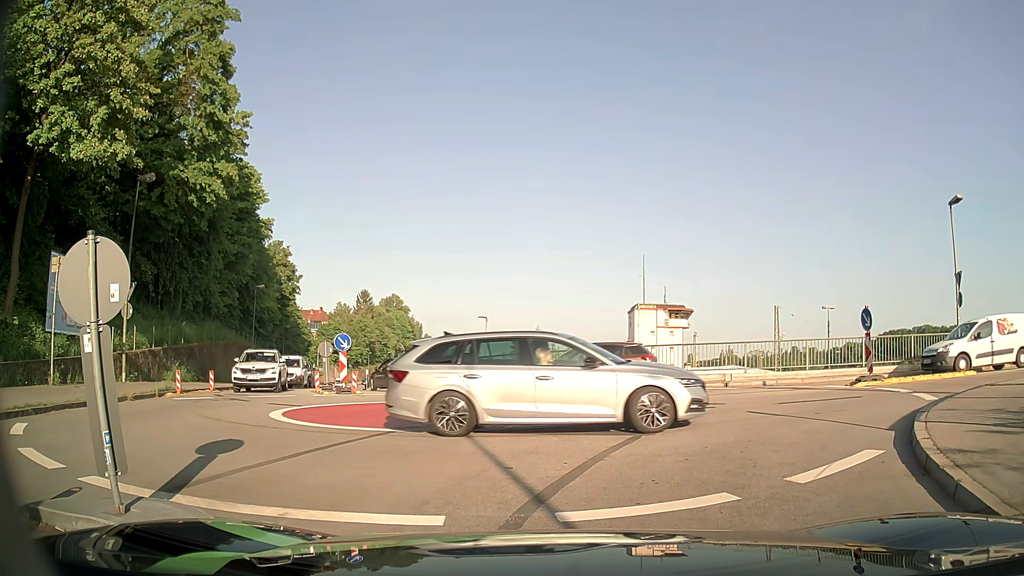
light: Day
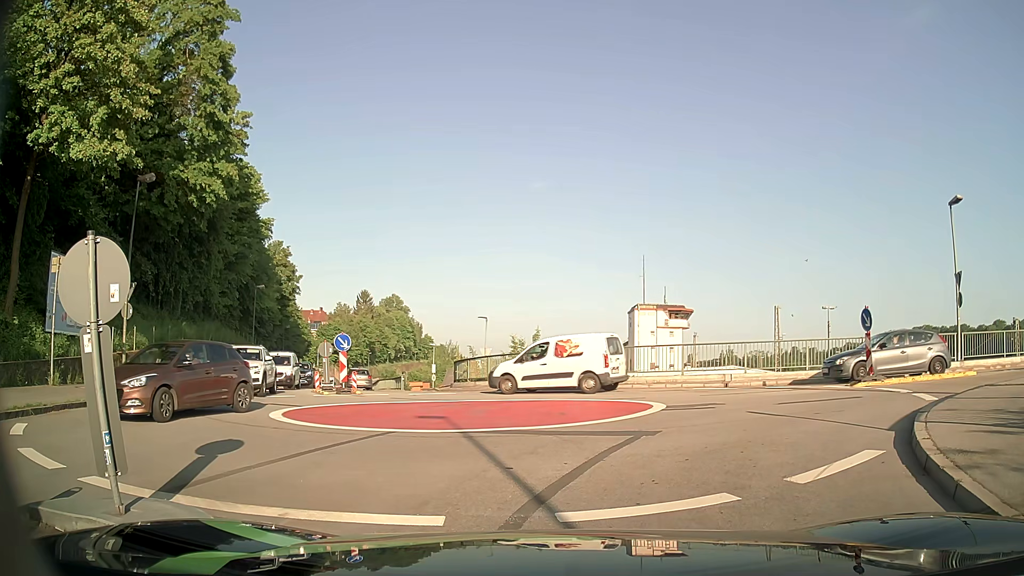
(0.0, 0.0) m; 0°
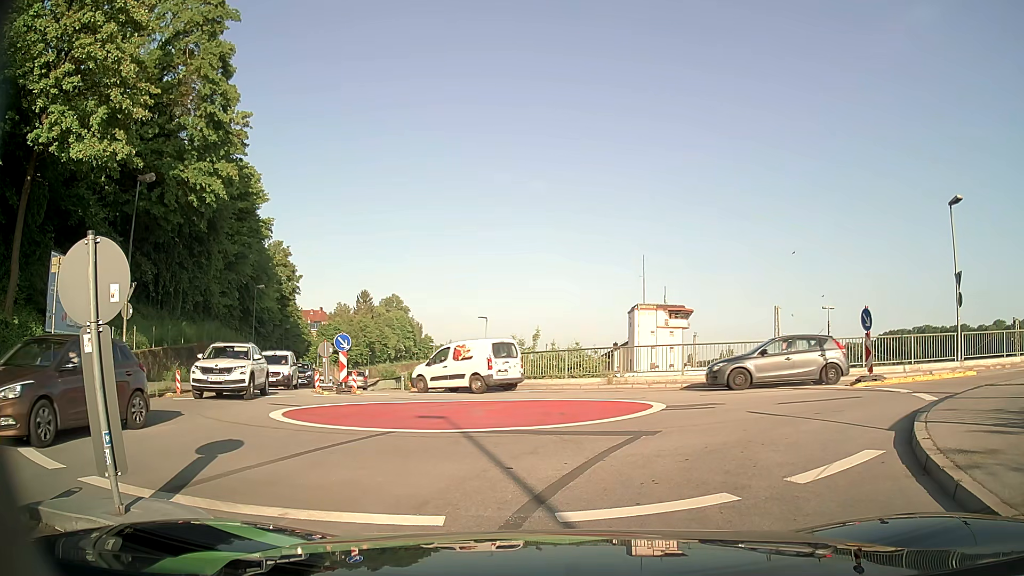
(0.0, 0.0) m; 0°
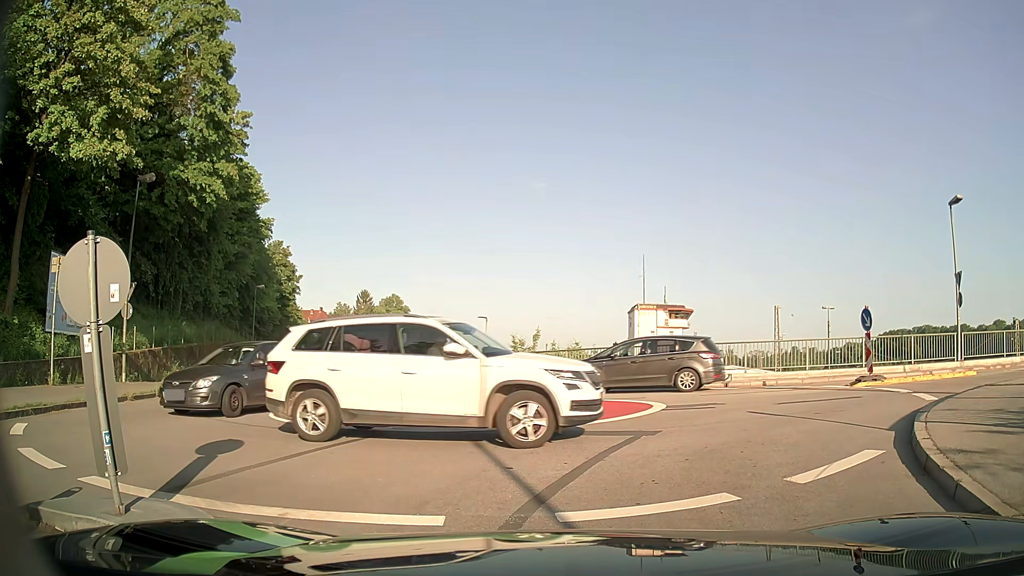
(0.0, 0.0) m; 0°
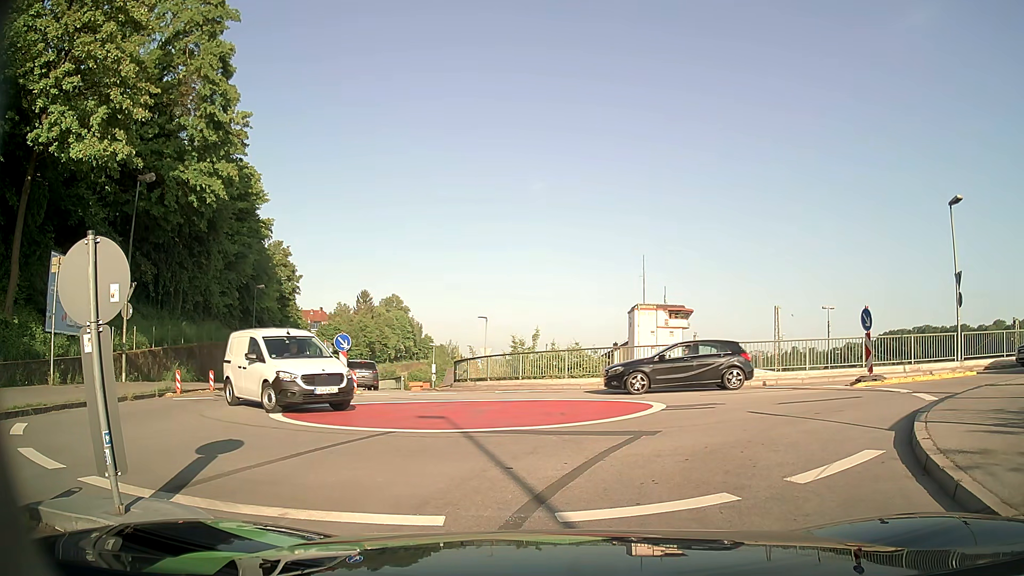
(0.0, 0.0) m; 0°
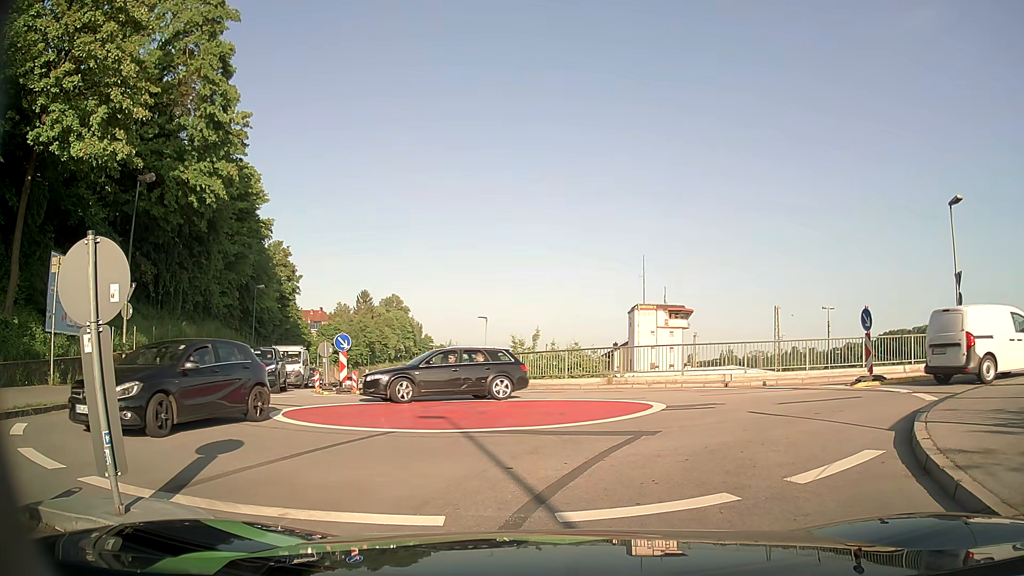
(0.0, 0.0) m; 0°
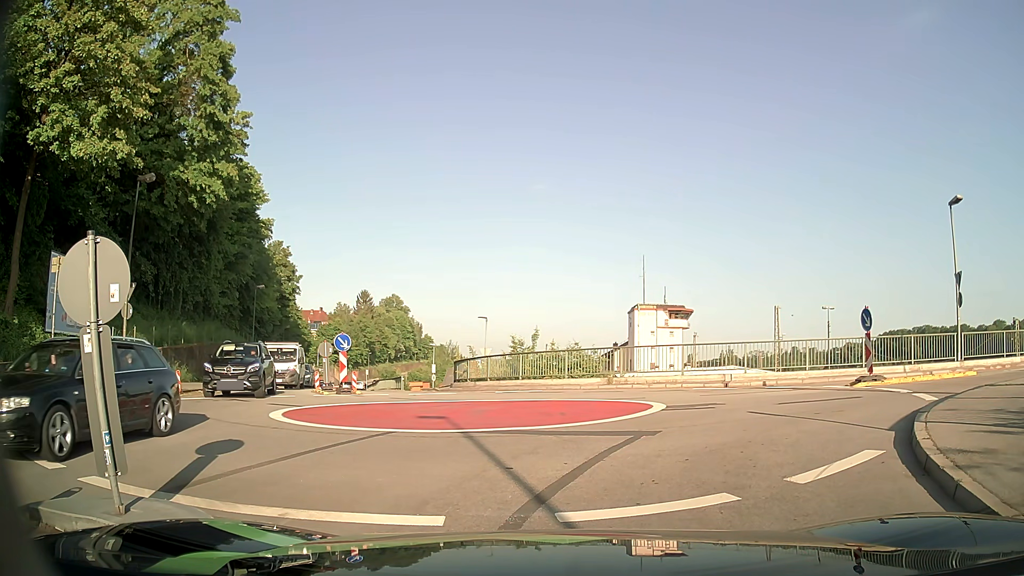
(0.0, 0.0) m; 0°
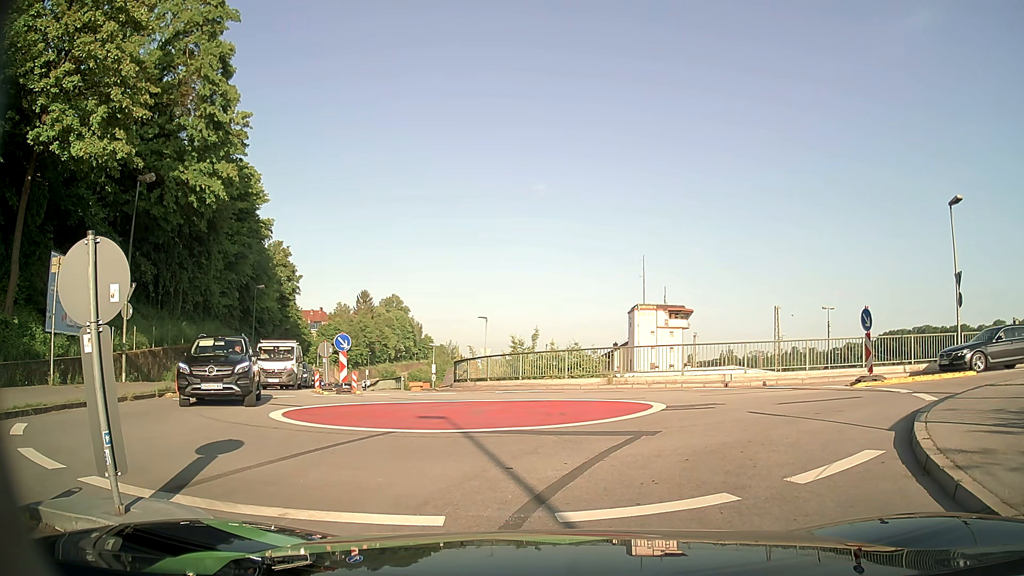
(0.0, 0.0) m; 0°
